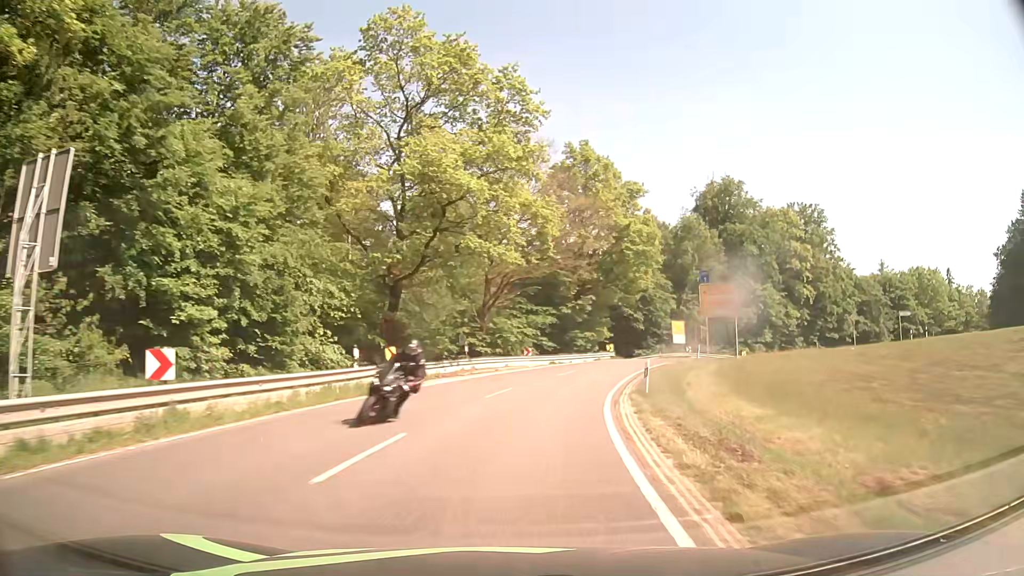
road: secondary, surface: asphalt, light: Day
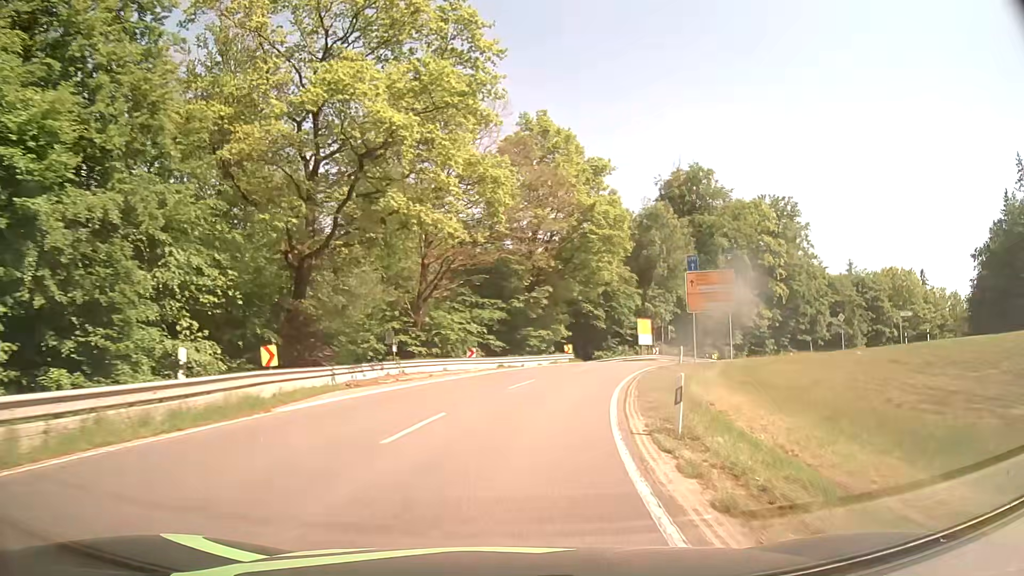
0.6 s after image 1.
(+0.2, +8.5) m; +3°
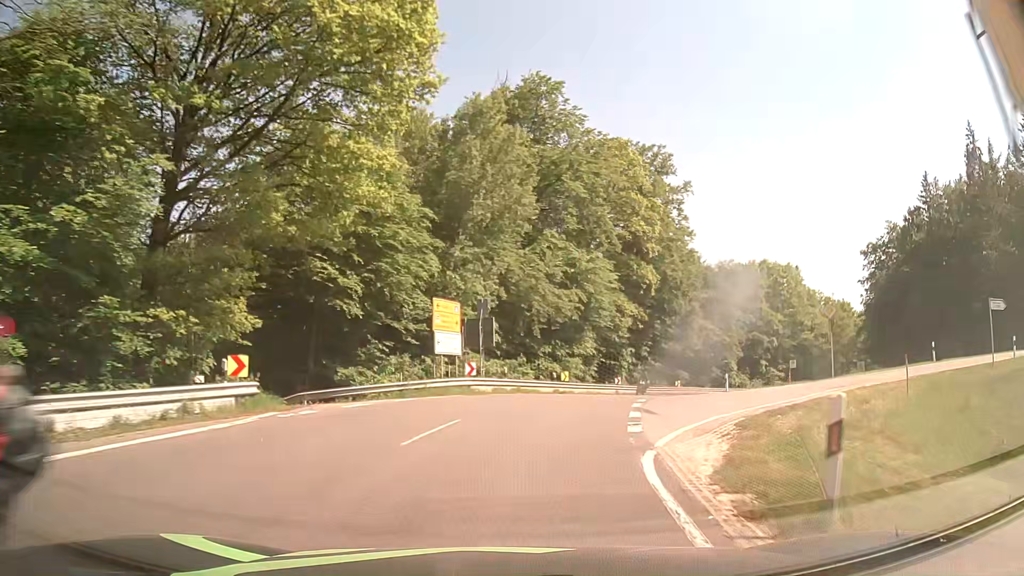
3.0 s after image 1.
(+5.4, +32.4) m; +19°
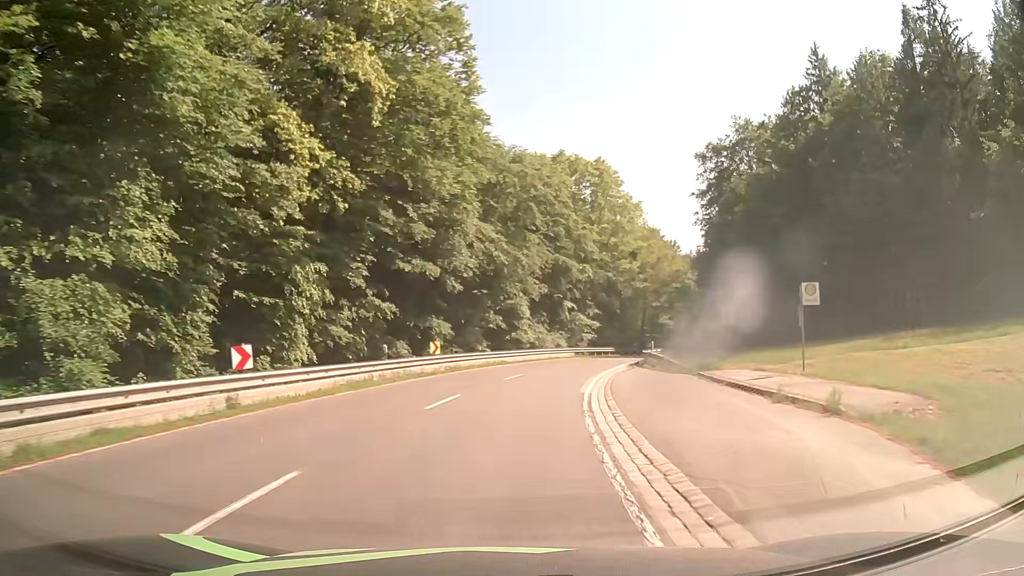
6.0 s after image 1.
(+8.5, +37.4) m; +22°
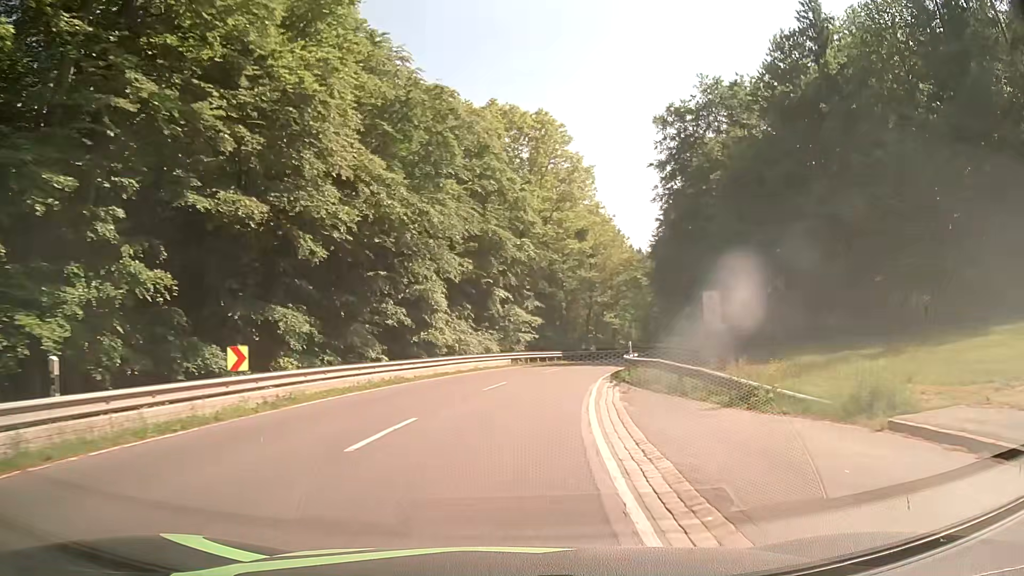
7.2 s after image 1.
(+0.9, +16.1) m; +6°
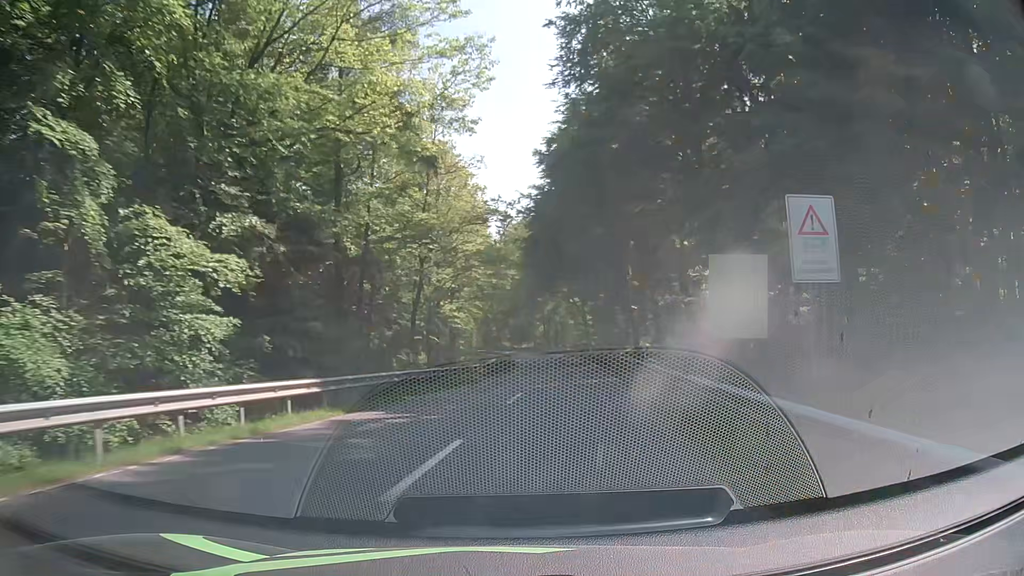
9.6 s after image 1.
(+3.9, +35.0) m; +14°
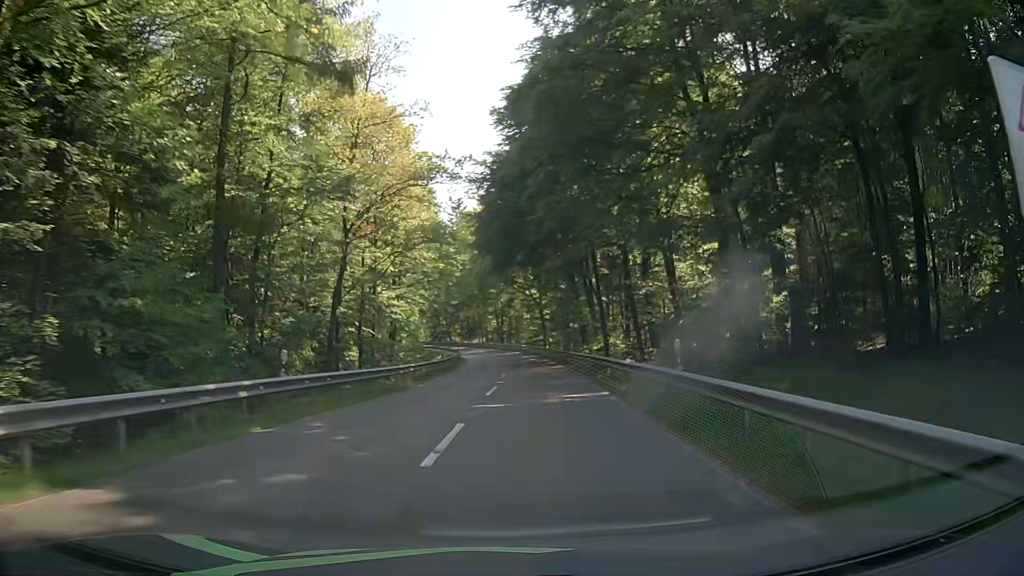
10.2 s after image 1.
(+0.3, +9.2) m; +3°
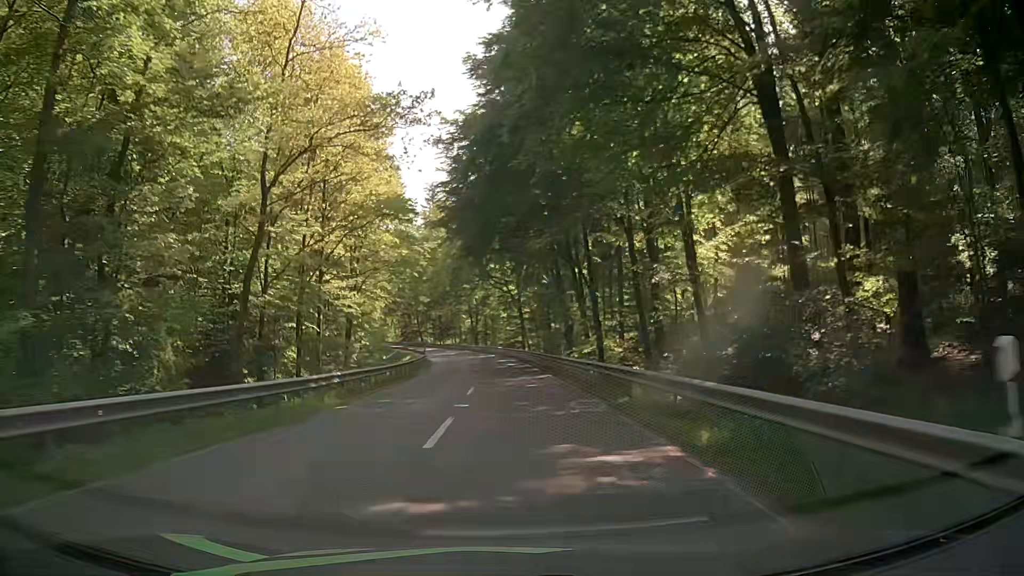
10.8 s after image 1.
(+0.3, +9.3) m; +3°
